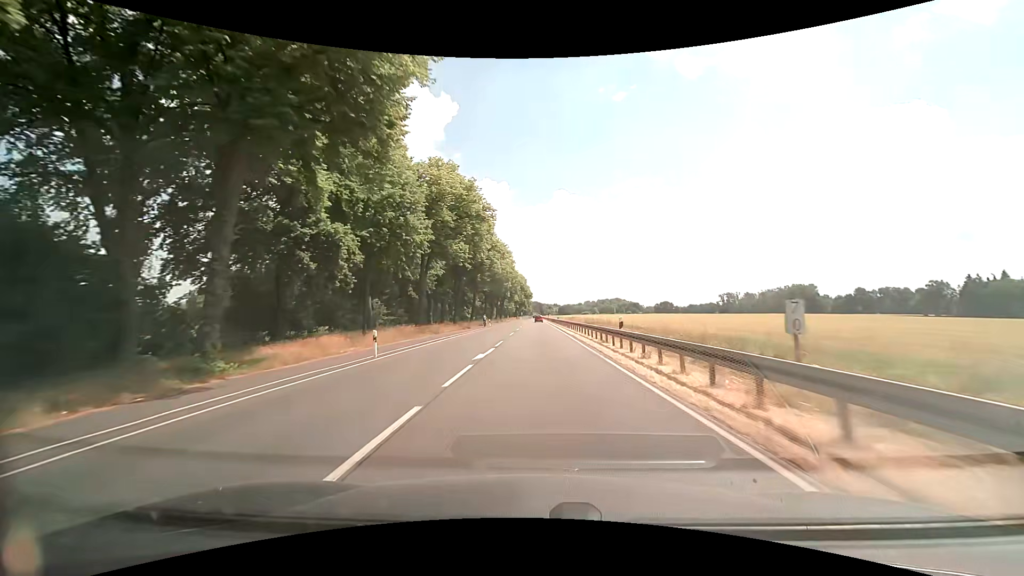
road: primary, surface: asphalt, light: Day
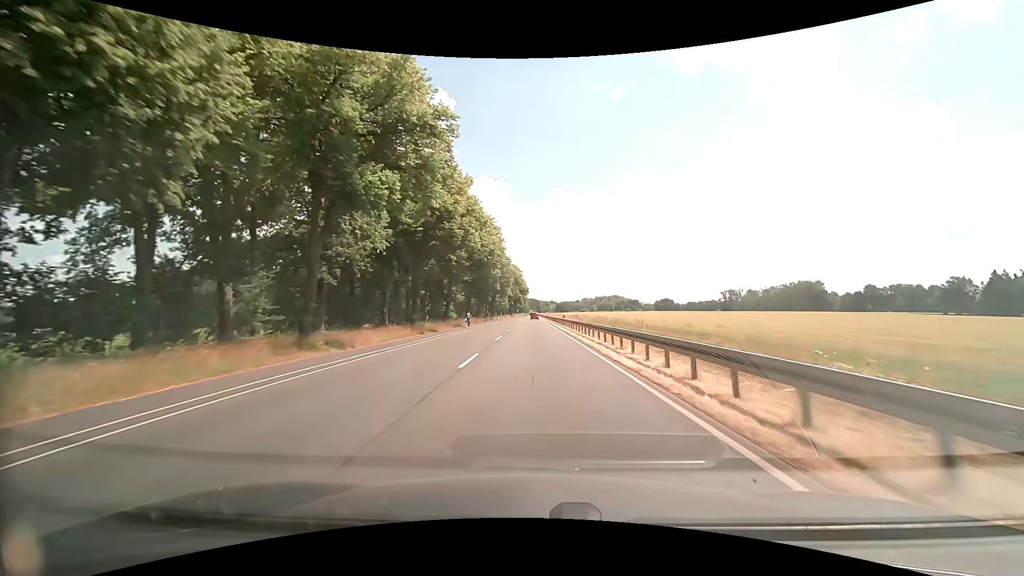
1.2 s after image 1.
(0.0, +21.5) m; 0°
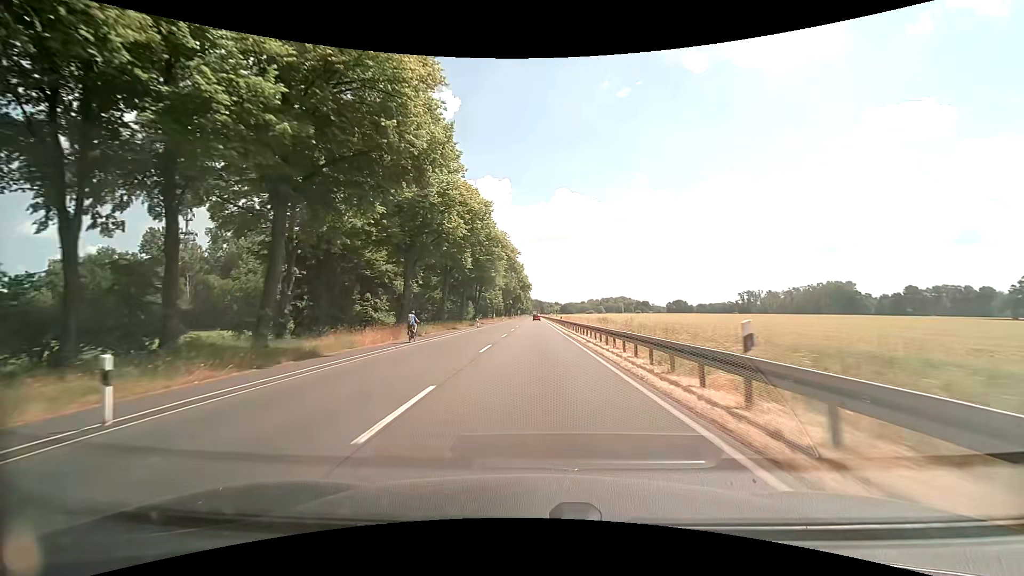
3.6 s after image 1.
(-0.1, +43.1) m; 0°
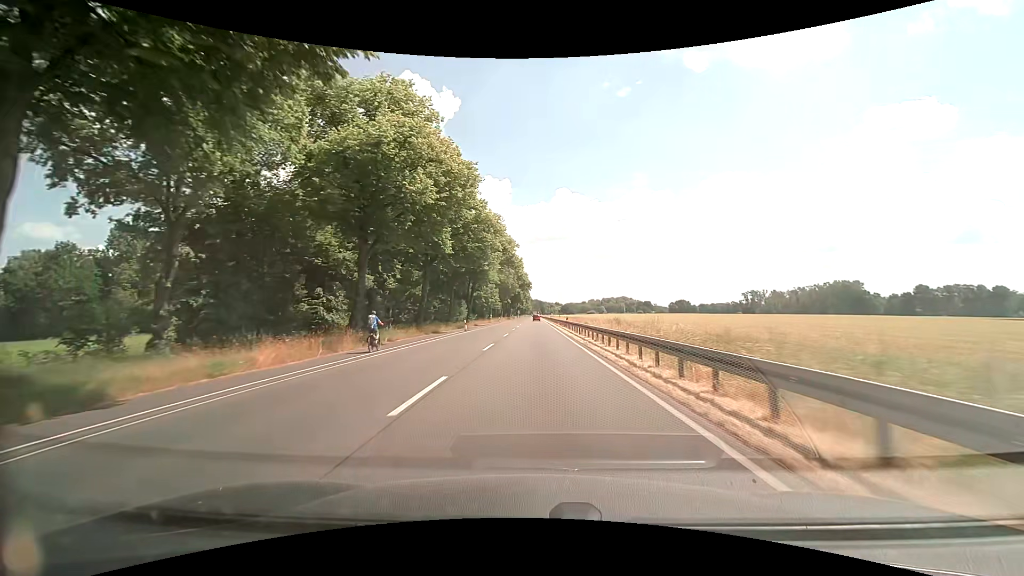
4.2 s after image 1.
(0.0, +10.8) m; 0°
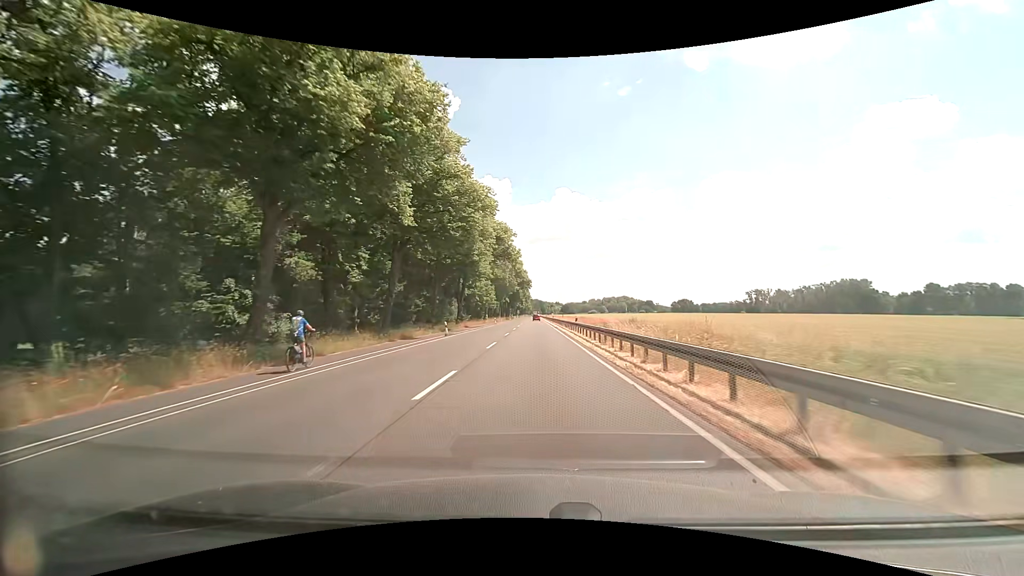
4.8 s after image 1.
(0.0, +10.8) m; 0°
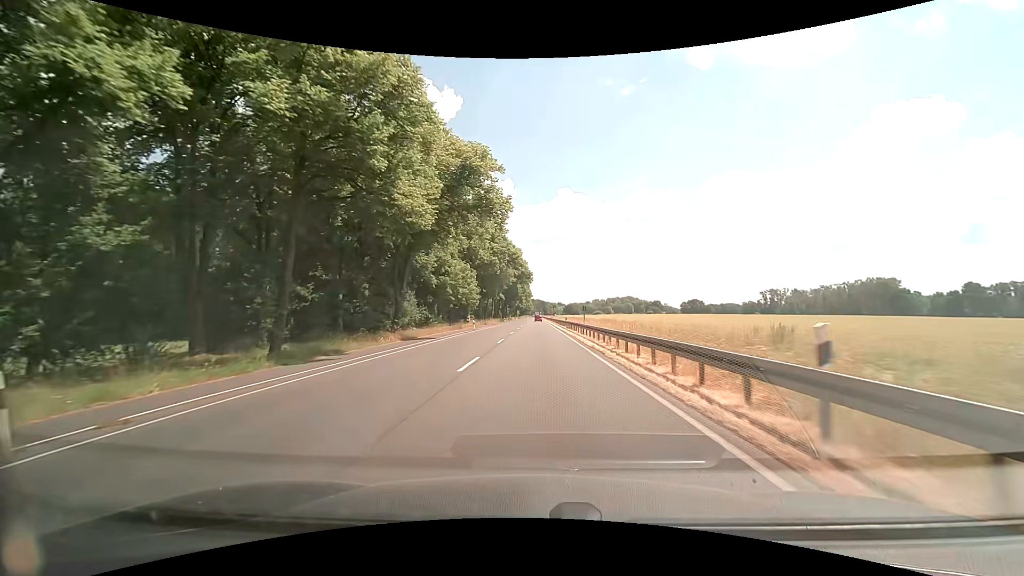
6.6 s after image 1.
(-0.2, +32.4) m; -1°
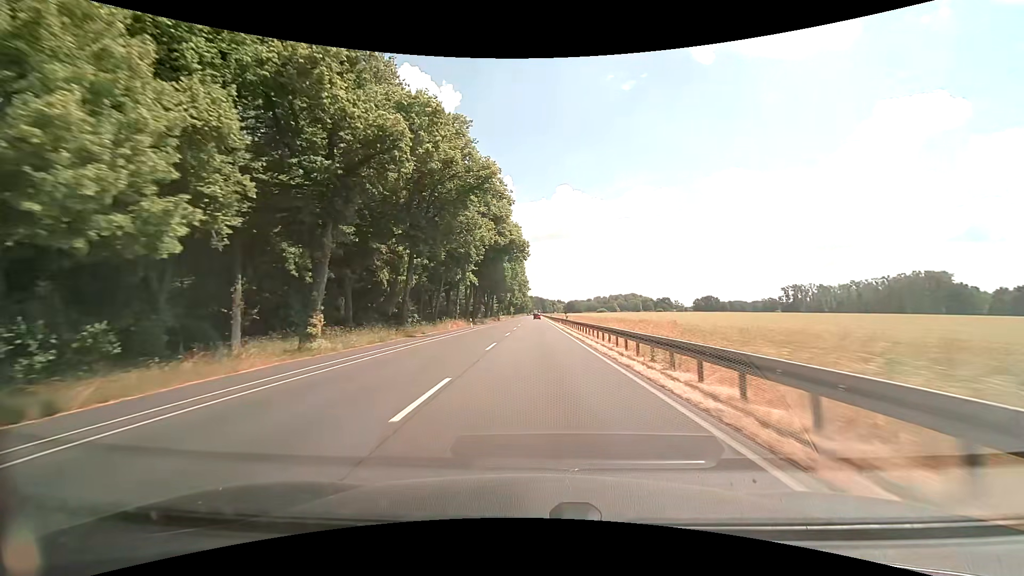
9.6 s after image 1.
(+0.3, +54.0) m; 0°
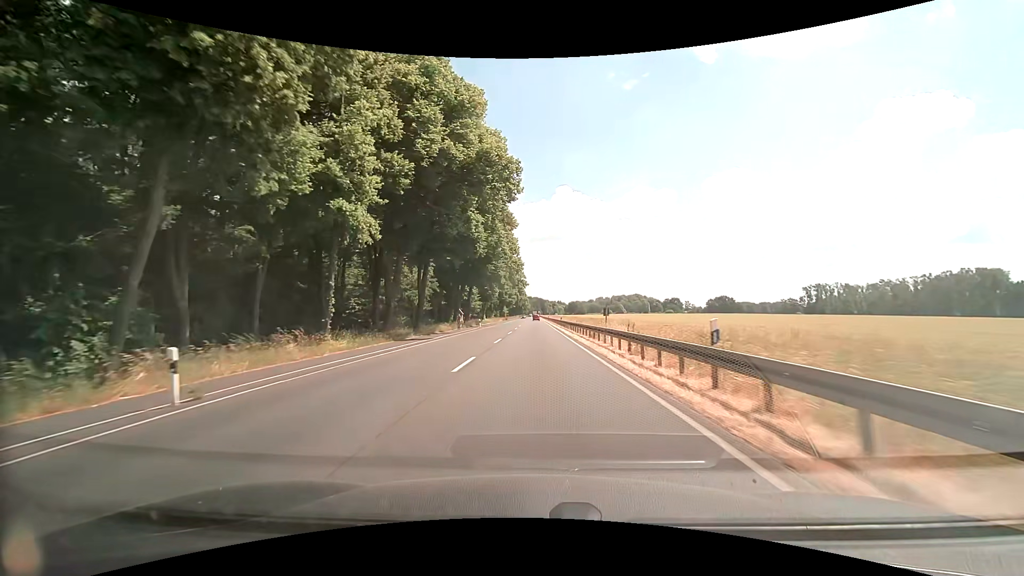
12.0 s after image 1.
(0.0, +43.1) m; 0°
(0, +10) (0, +20) (0, +30) (0, +40) (0, +50) (0, +60) (0, +70) (0, +80) (0, +90) (0, +100) m
